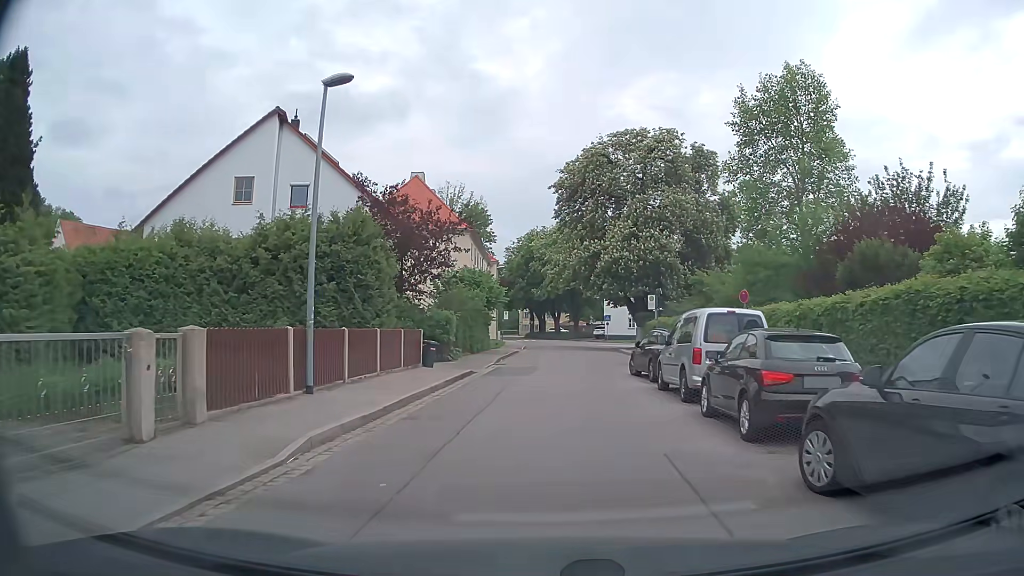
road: tertiary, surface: asphalt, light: Day
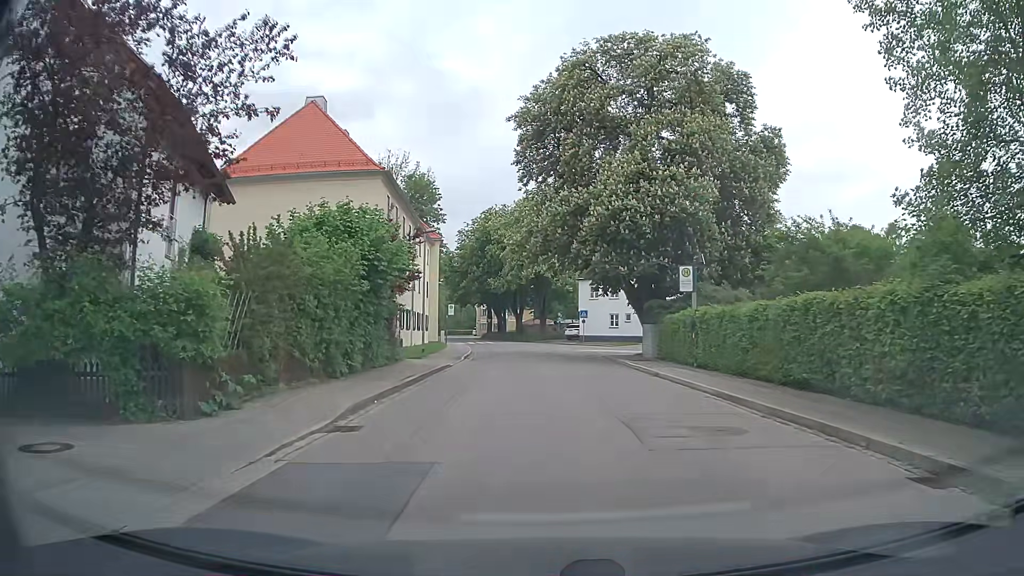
(+0.5, +19.2) m; +3°
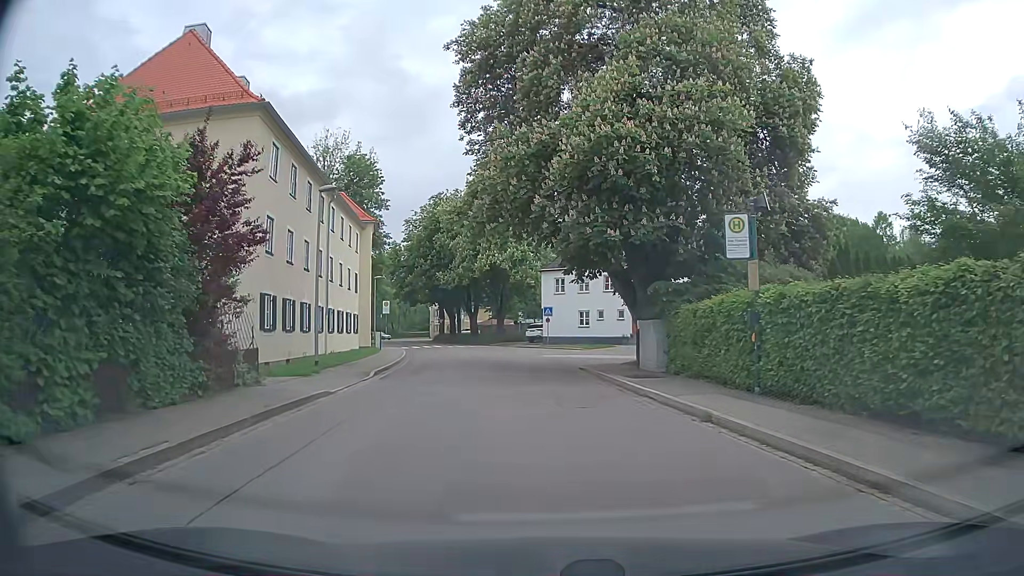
(+0.3, +10.8) m; +3°
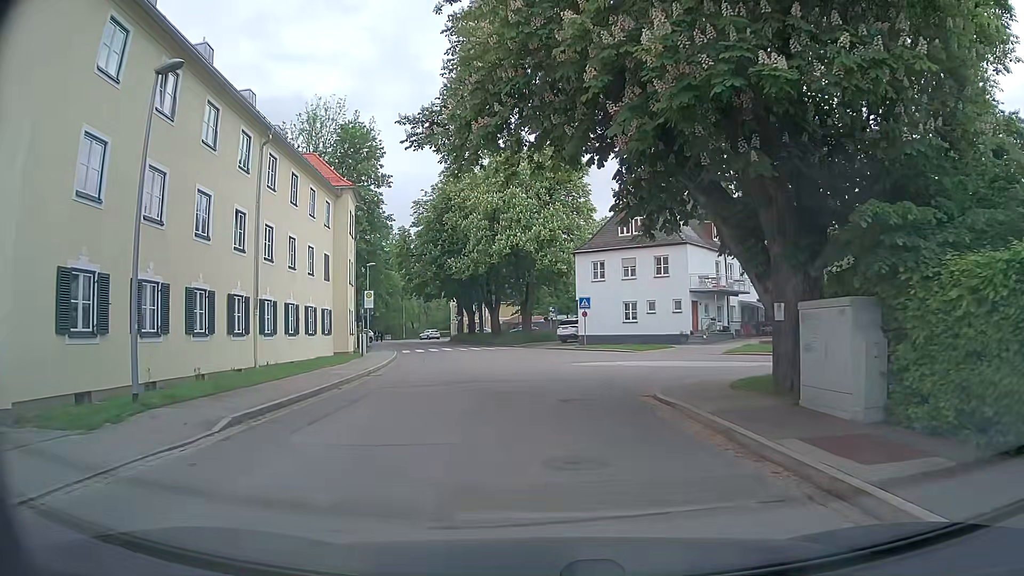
(0.0, +12.3) m; -2°
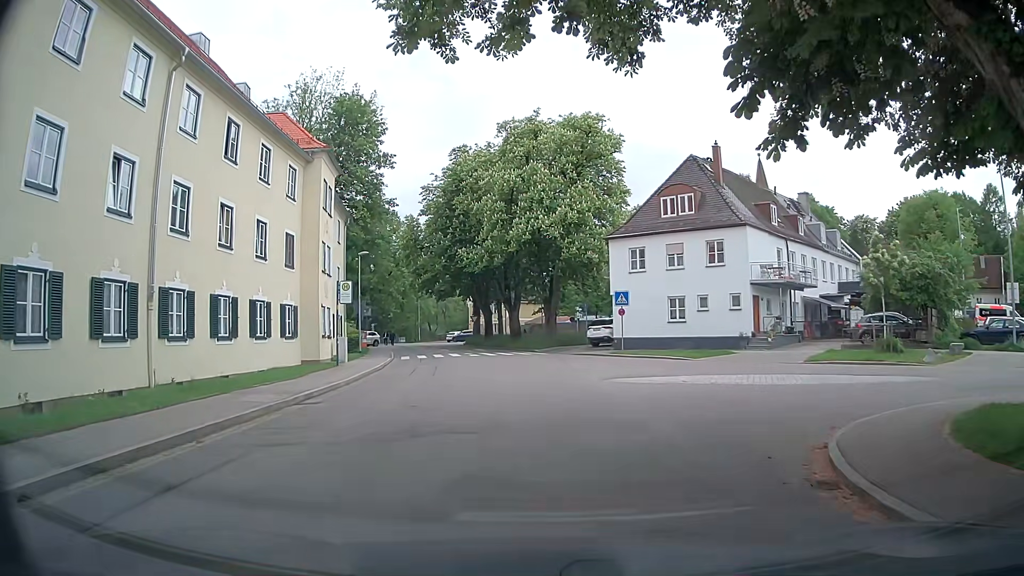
(-0.1, +8.3) m; -1°
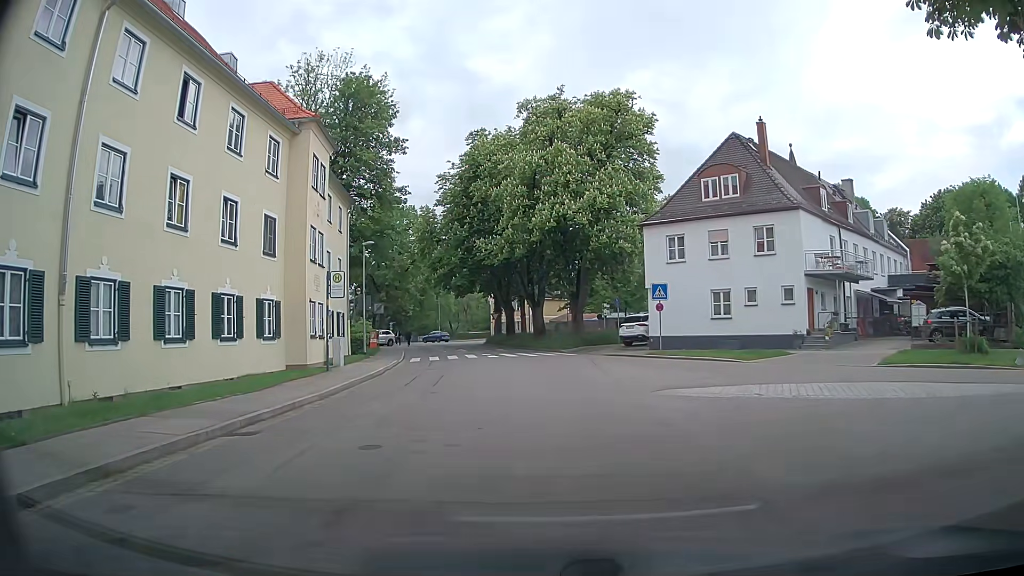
(-0.2, +4.4) m; -4°
